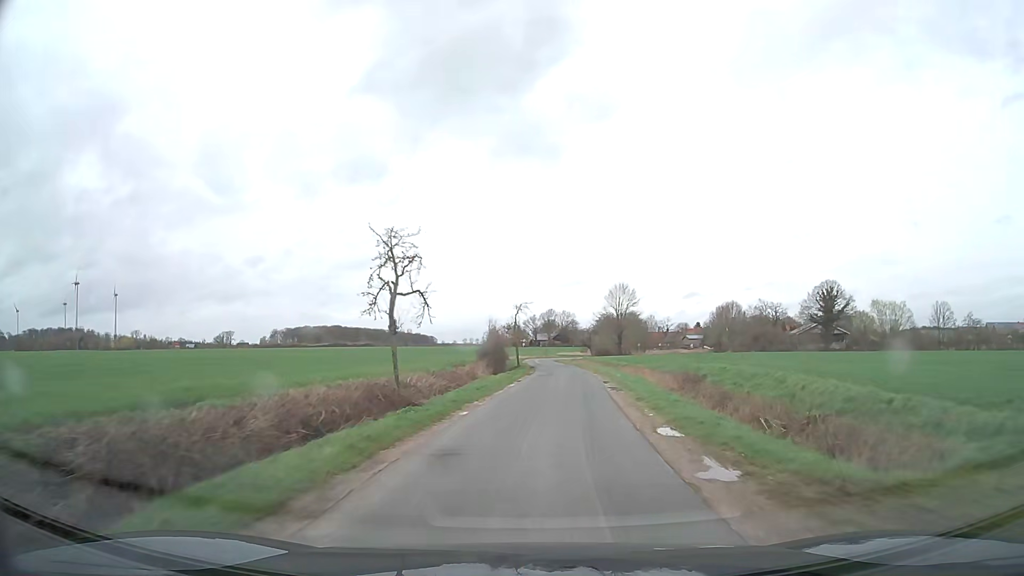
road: unclassified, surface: asphalt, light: Day
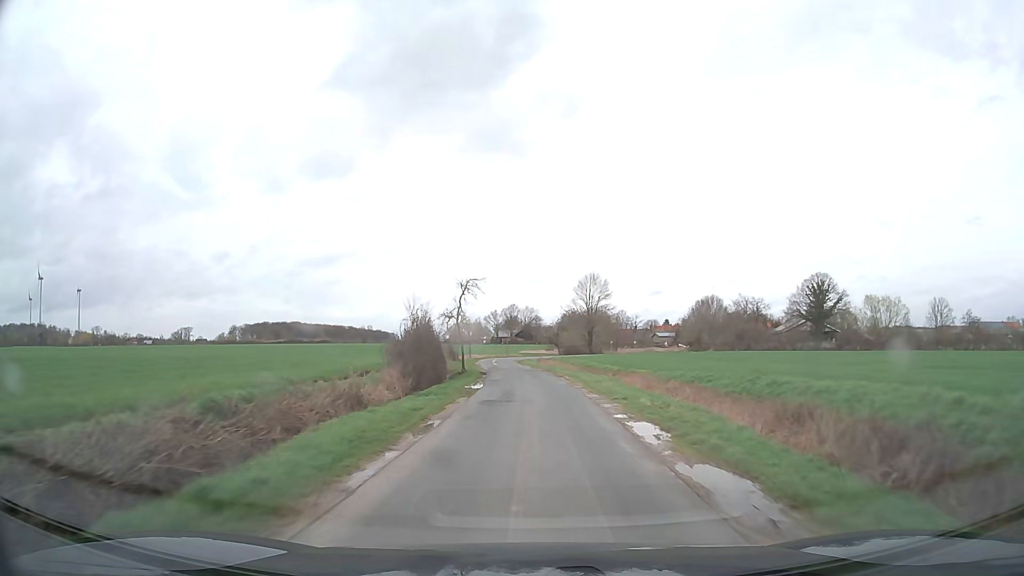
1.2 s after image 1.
(+0.7, +18.0) m; +3°
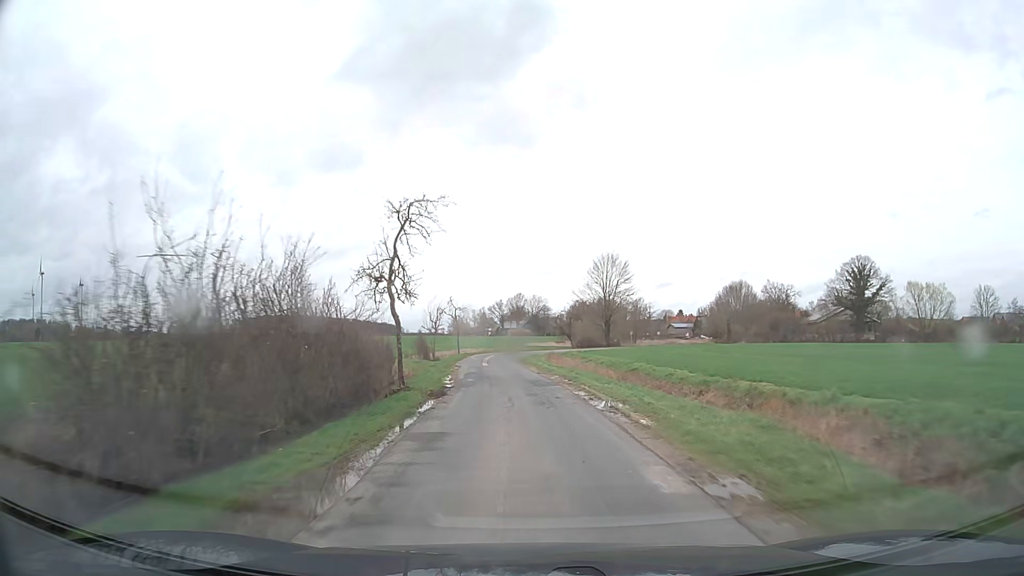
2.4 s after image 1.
(+0.2, +19.7) m; 0°
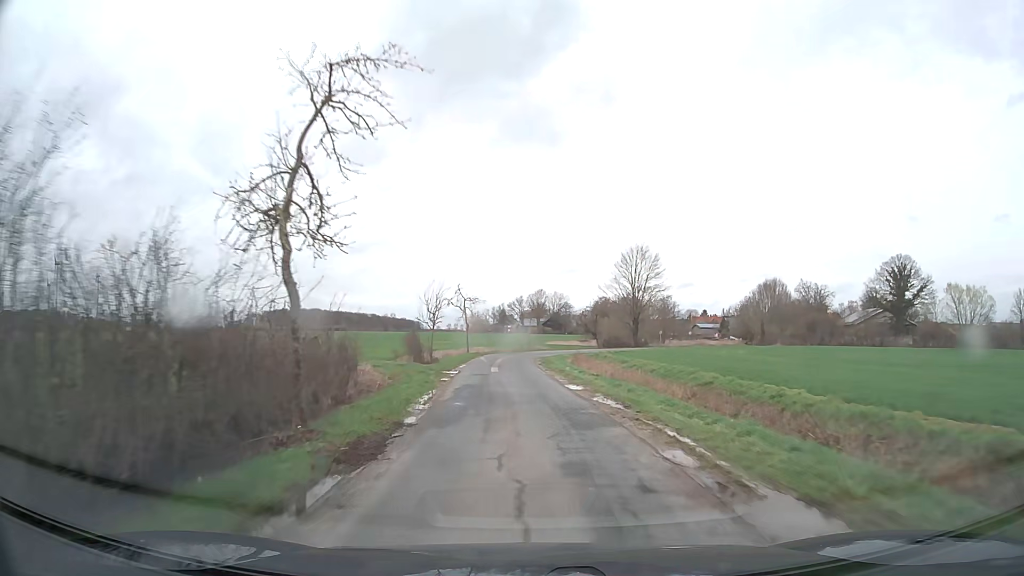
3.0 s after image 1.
(-0.2, +9.7) m; -2°
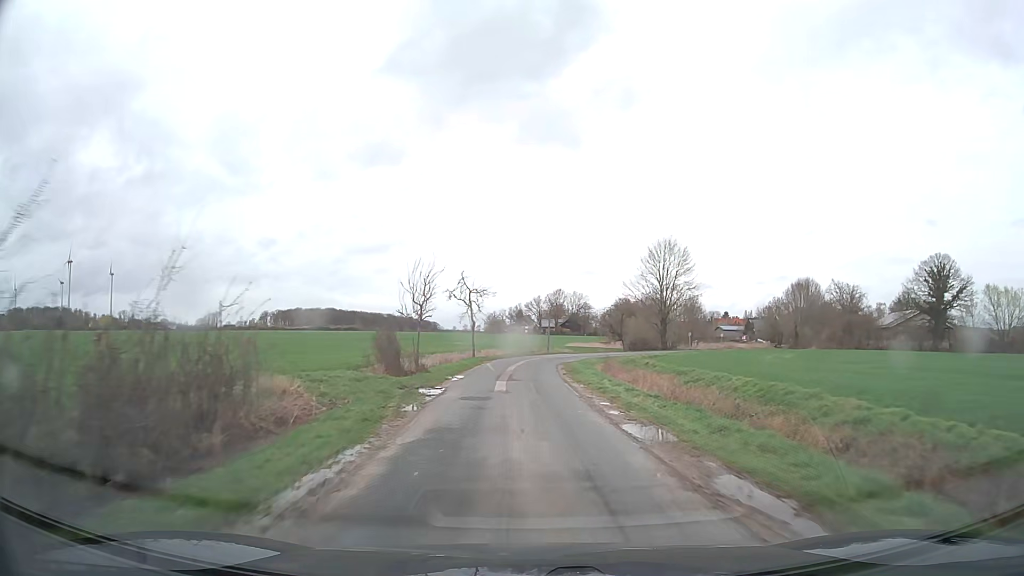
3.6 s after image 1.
(-0.1, +9.5) m; -1°
